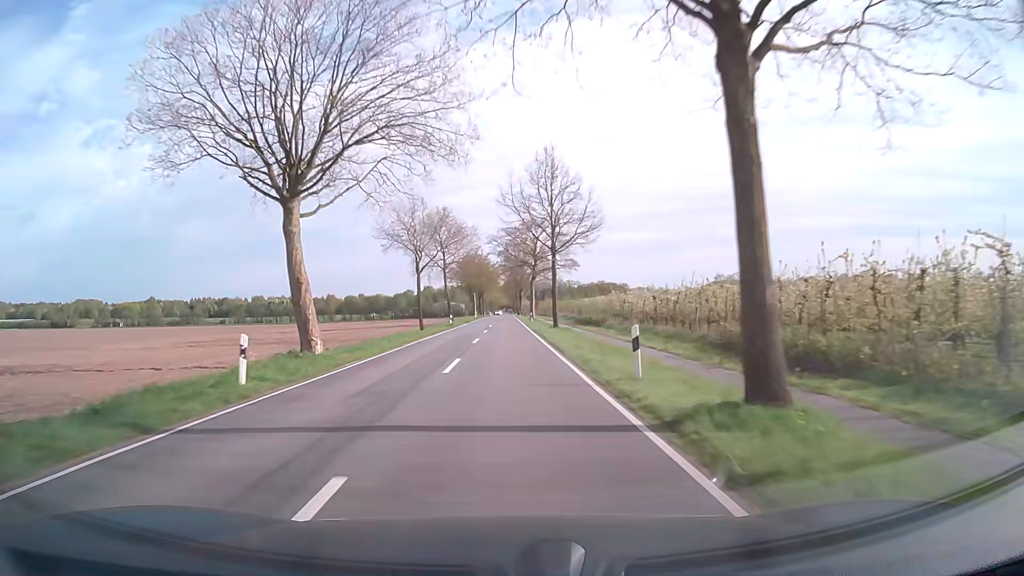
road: secondary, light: Day
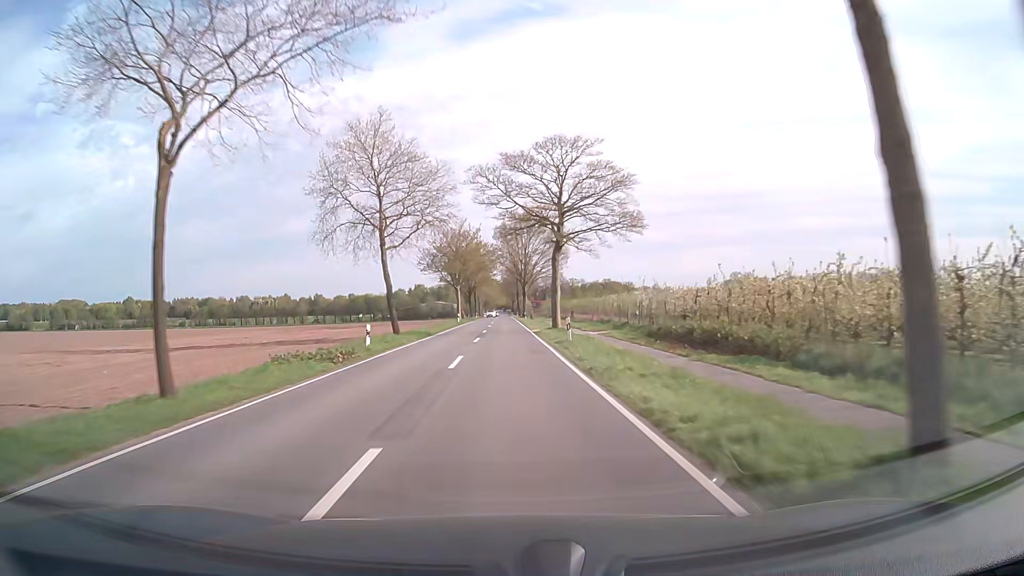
(-0.1, +37.5) m; 0°
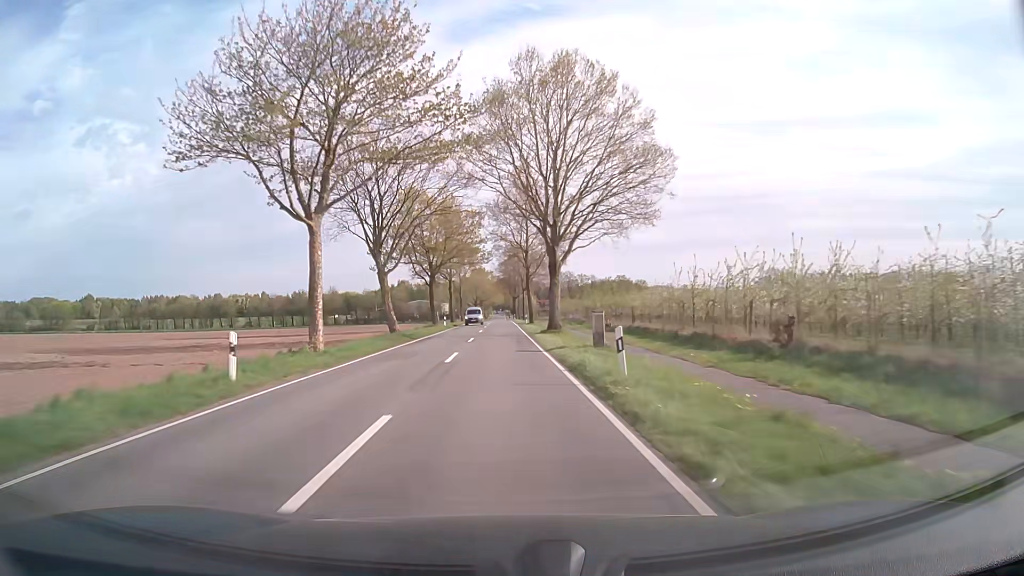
(+0.2, +62.6) m; 0°
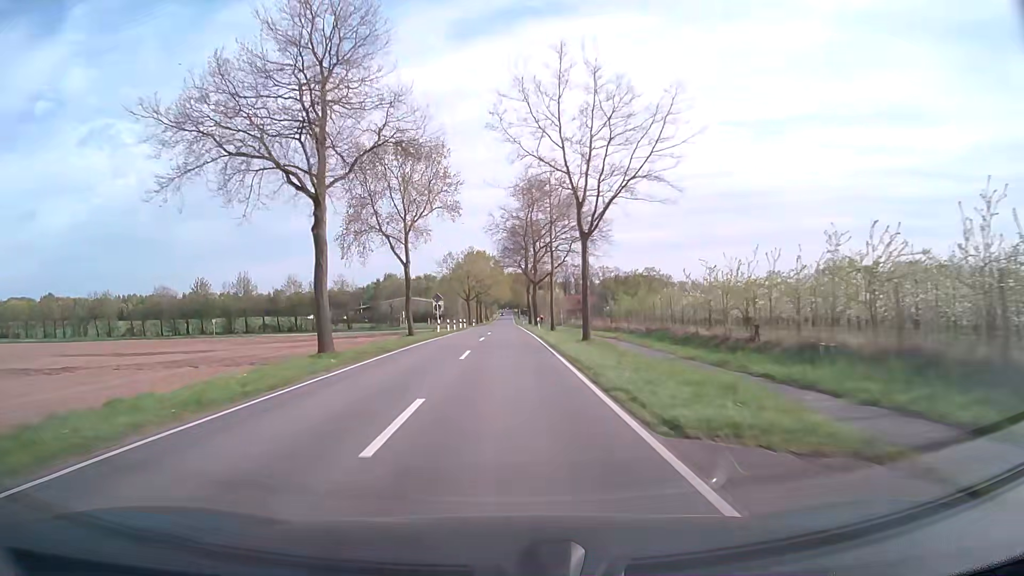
(-0.3, +62.7) m; 0°
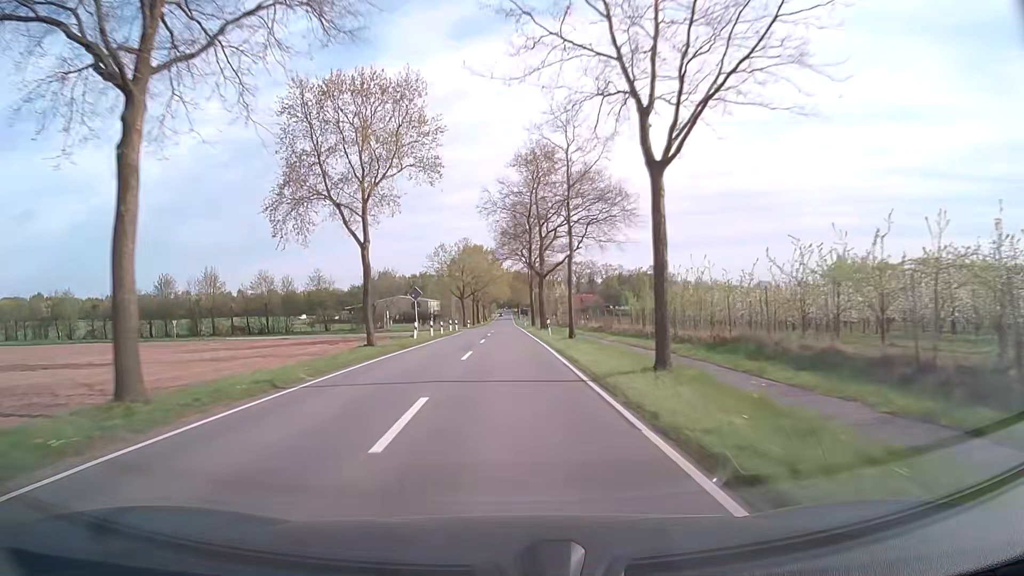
(0.0, +12.6) m; 0°
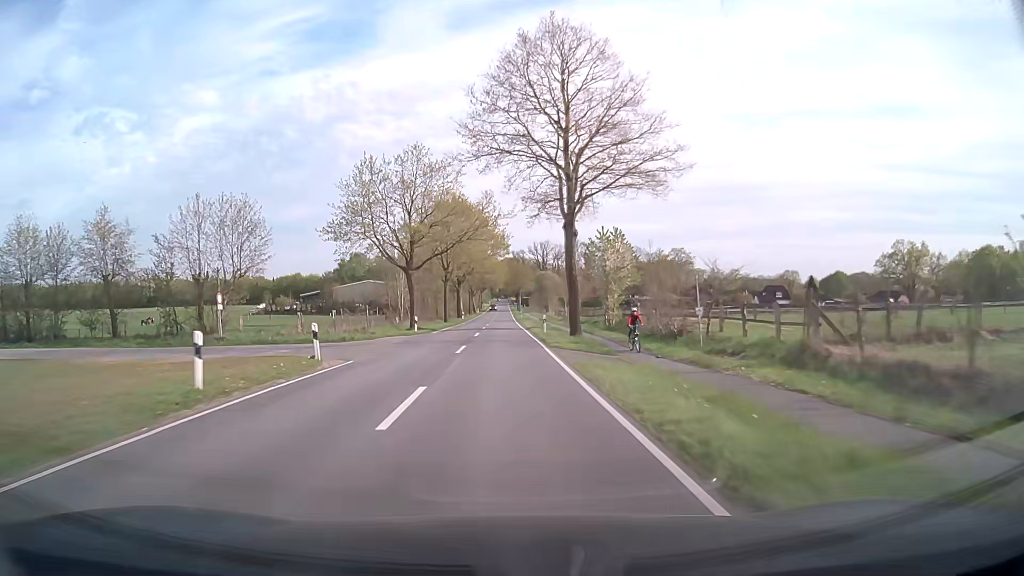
(+0.3, +50.4) m; 0°
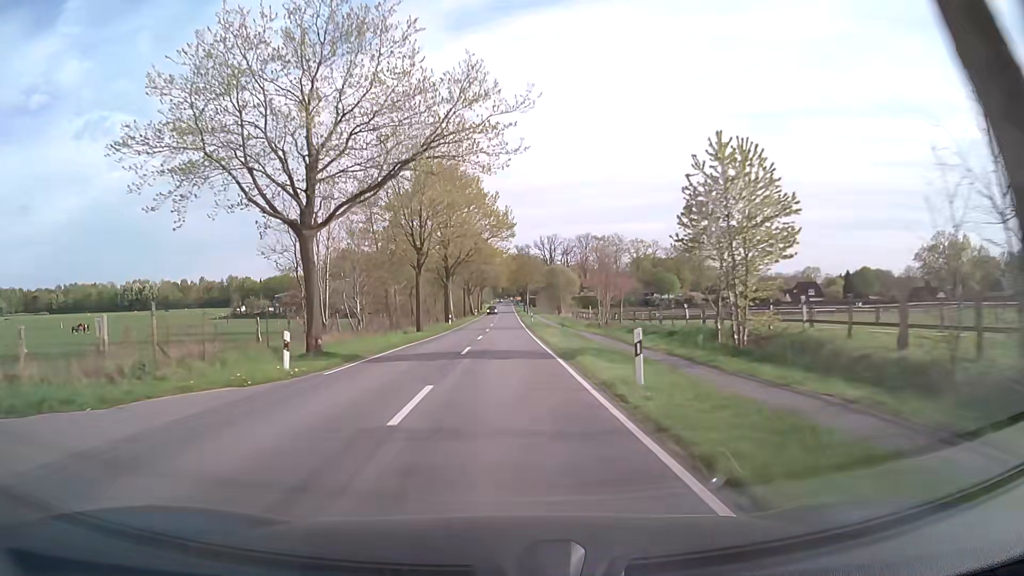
(-0.1, +25.2) m; 0°
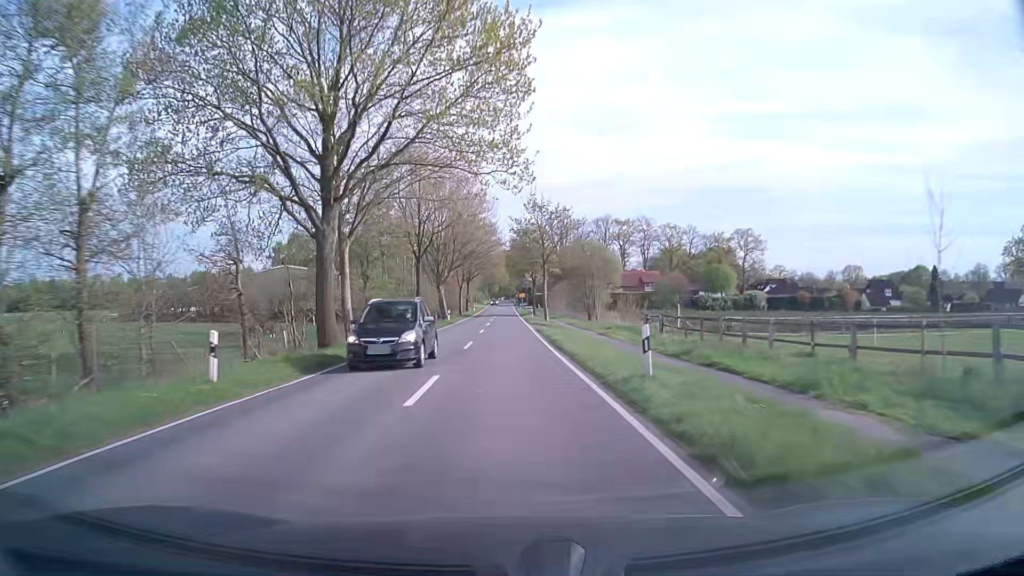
(0.0, +50.4) m; 0°
(0, +10) (0, +20) (0, +30) (0, +40) (0, +50) (0, +60) (0, +70) (0, +80) (0, +90) (0, +100) m
